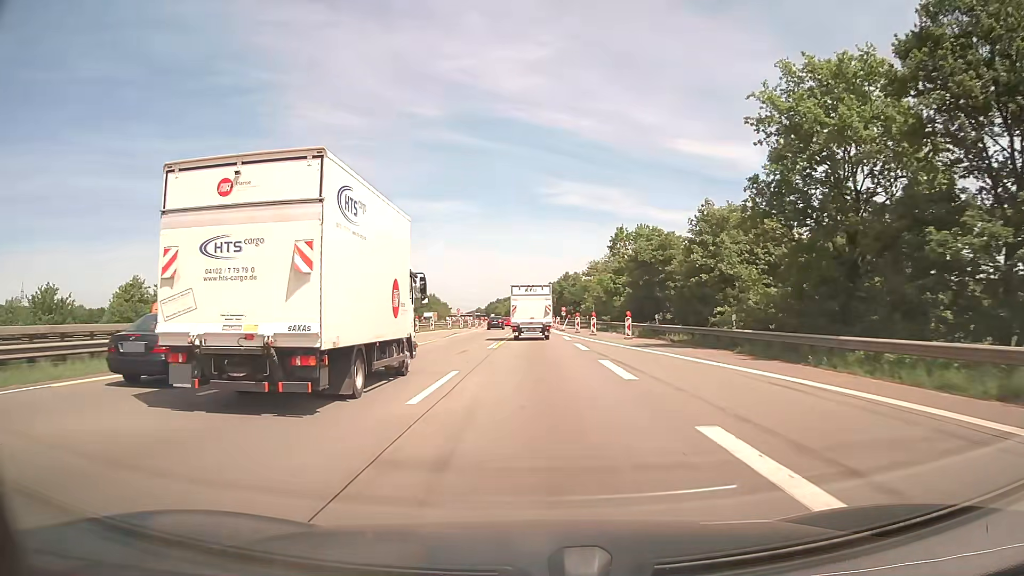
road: motorway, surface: asphalt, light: Day
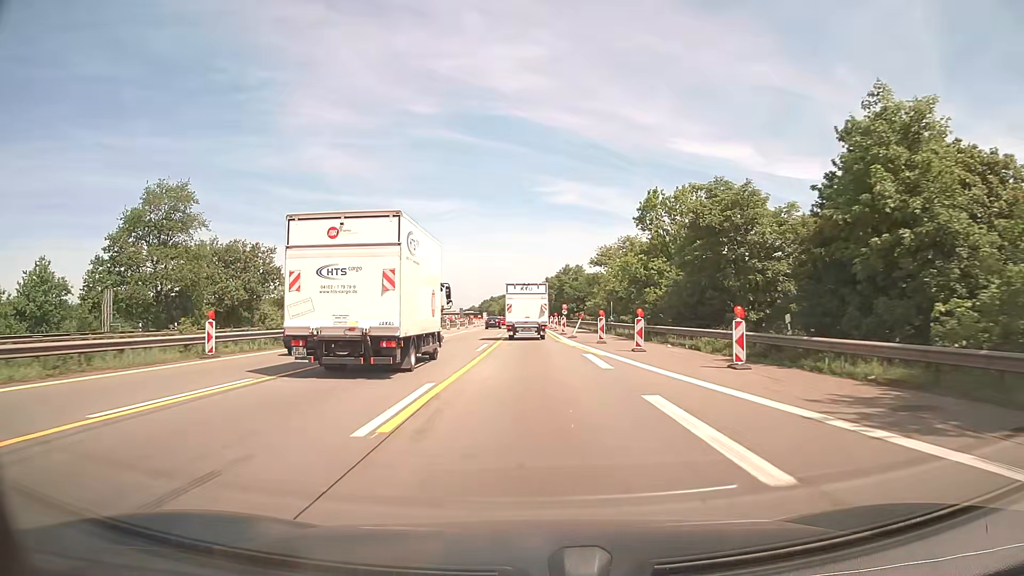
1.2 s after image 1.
(0.0, +21.0) m; 0°
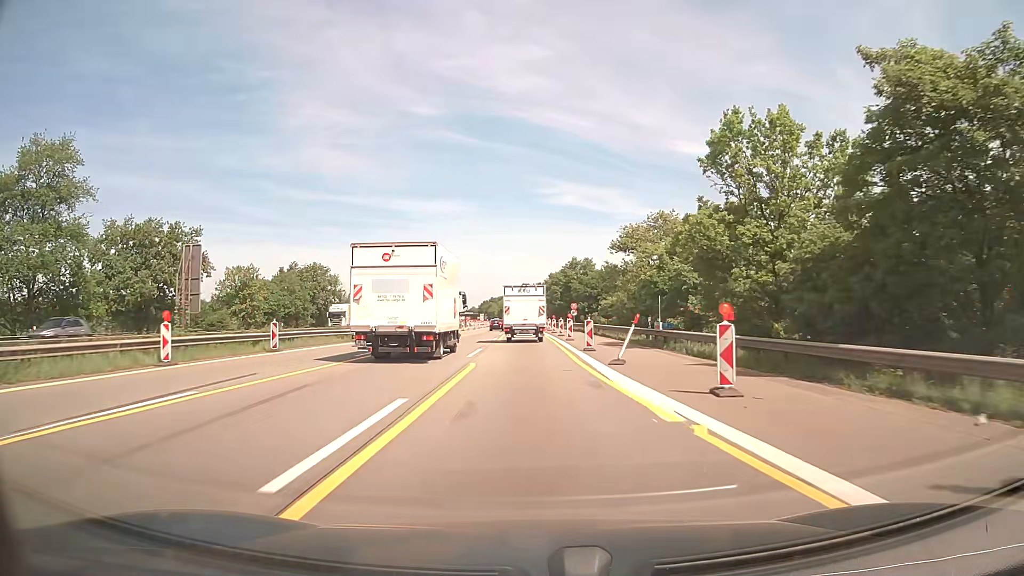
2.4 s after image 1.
(0.0, +20.5) m; 0°
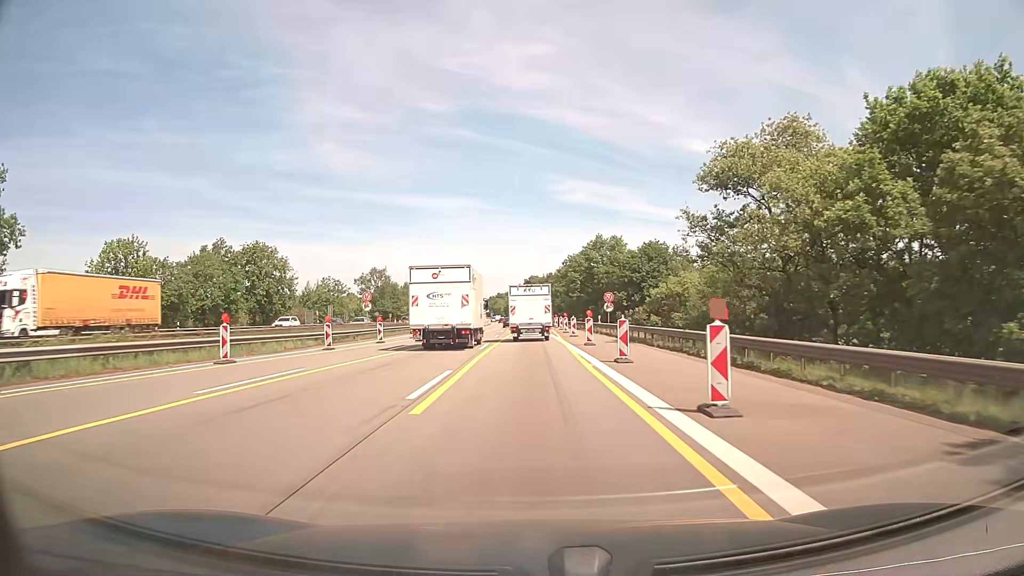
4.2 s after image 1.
(-0.4, +30.2) m; -1°
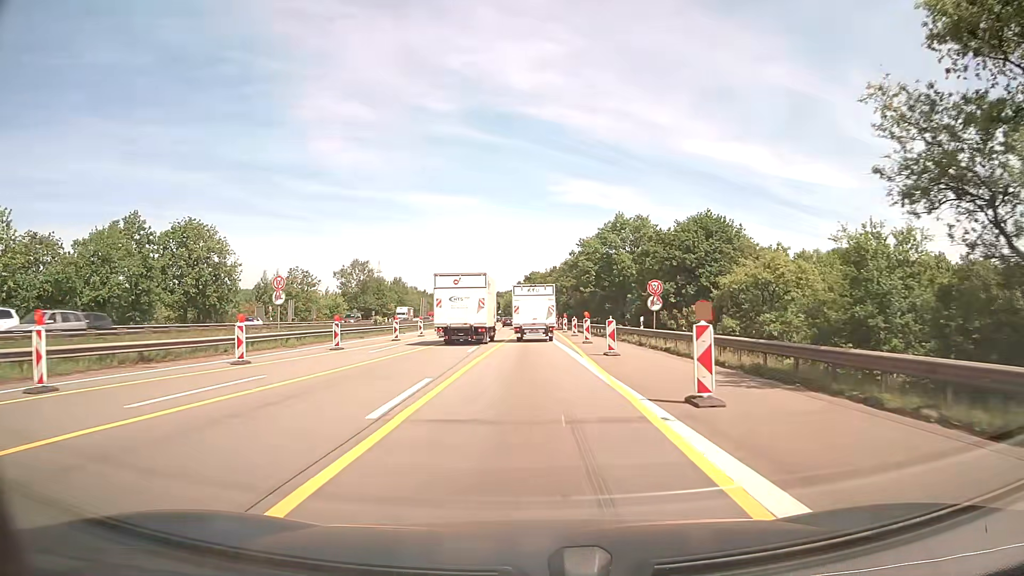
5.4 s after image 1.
(-0.1, +20.2) m; 0°
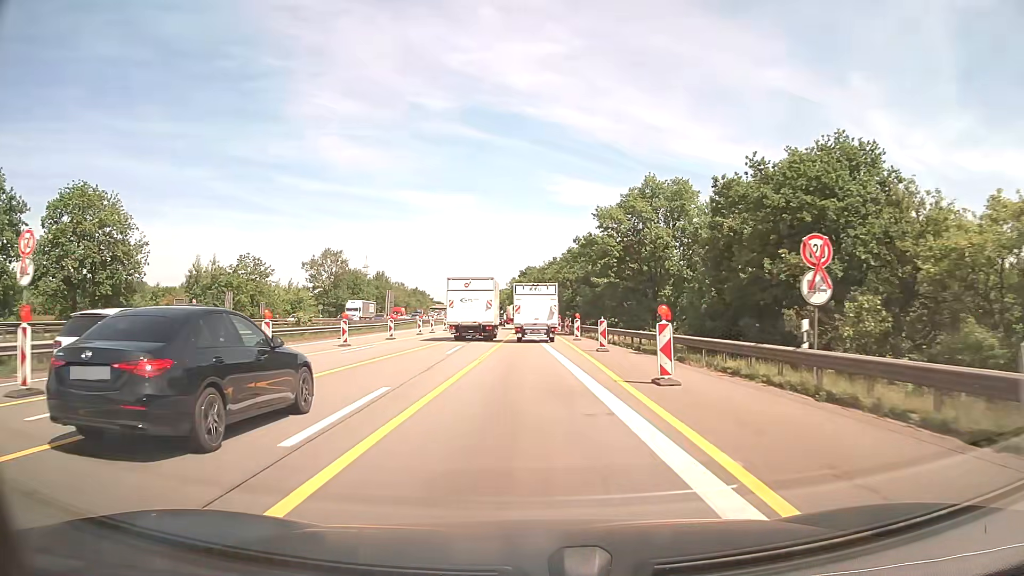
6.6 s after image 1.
(0.0, +20.3) m; 0°
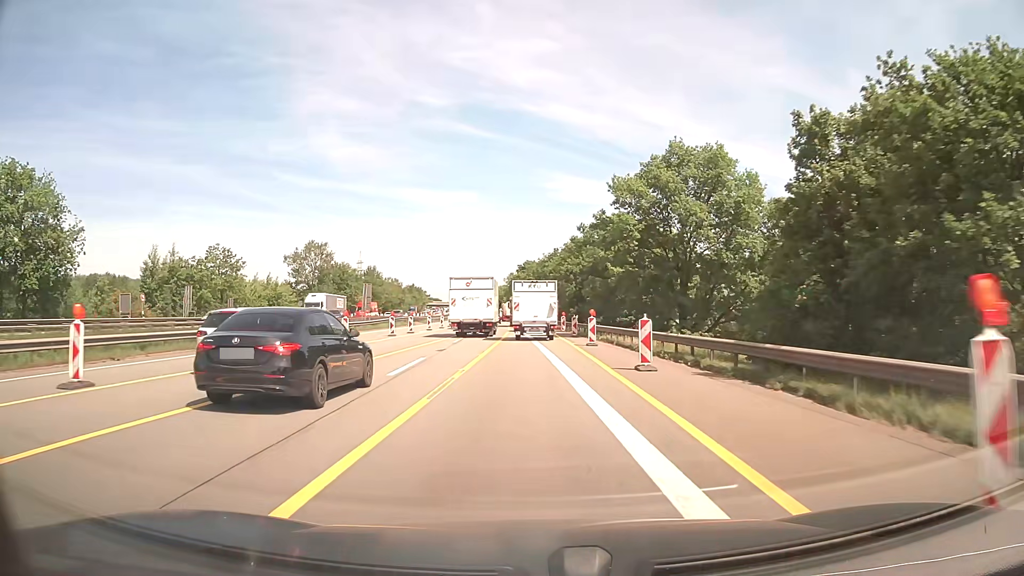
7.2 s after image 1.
(0.0, +10.0) m; 0°
